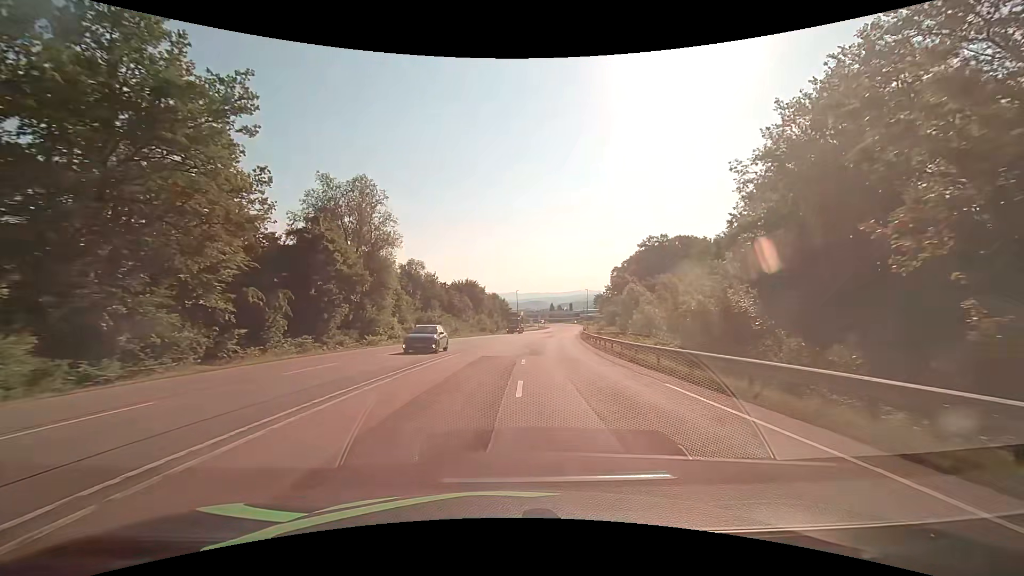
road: secondary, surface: asphalt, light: Day
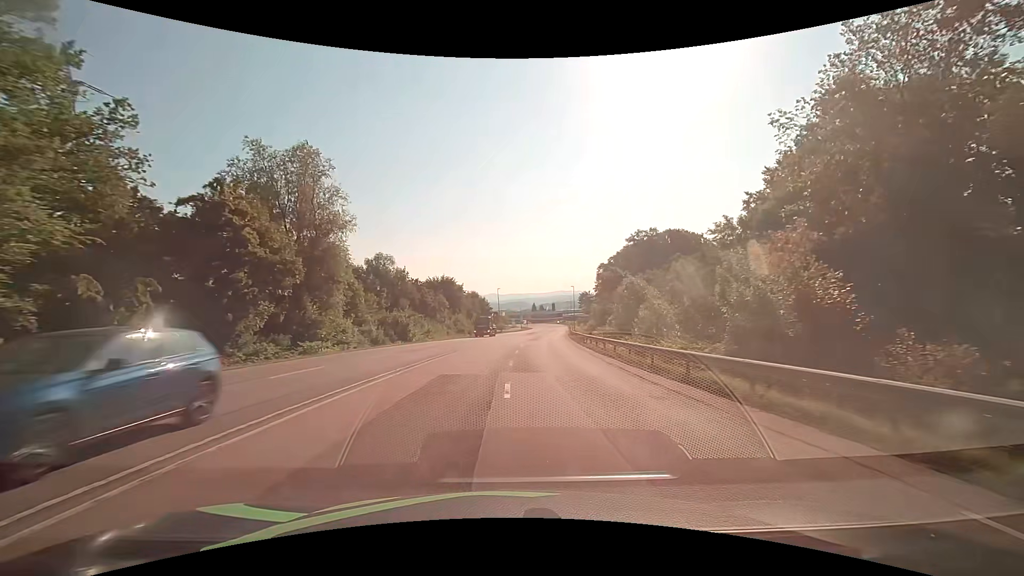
(+0.2, +9.1) m; +2°
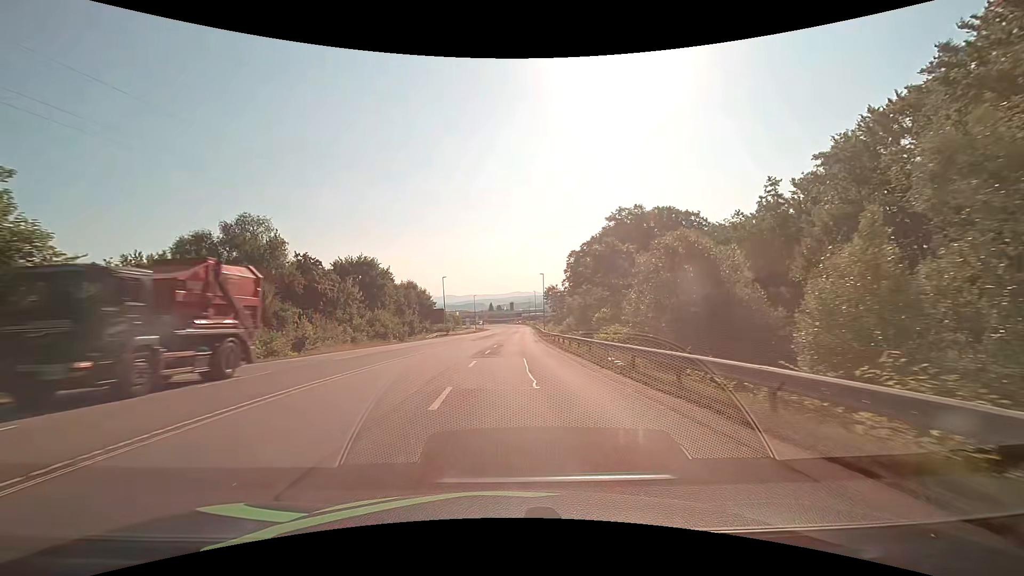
(+1.3, +27.6) m; +5°
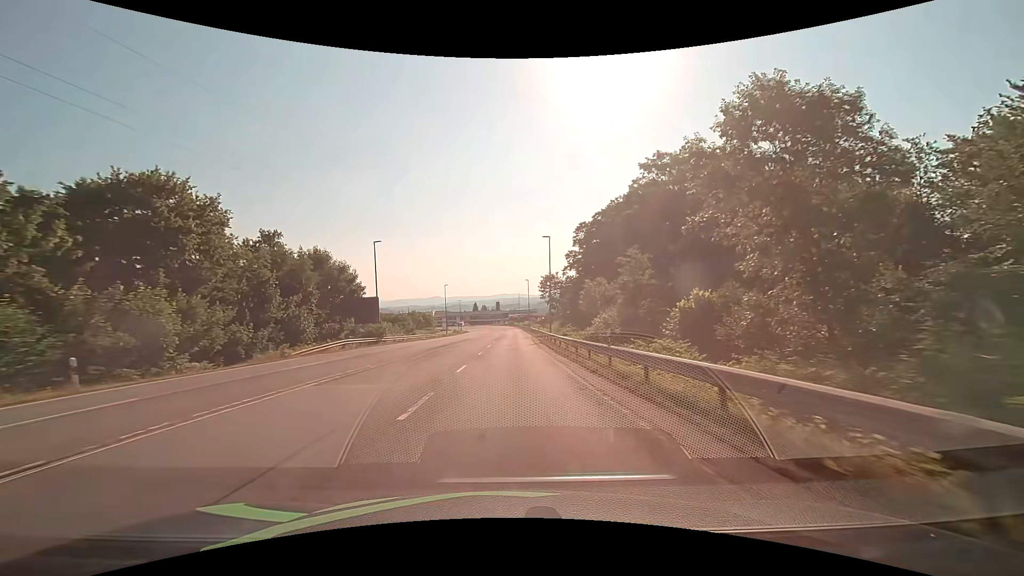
(+0.7, +36.5) m; +1°
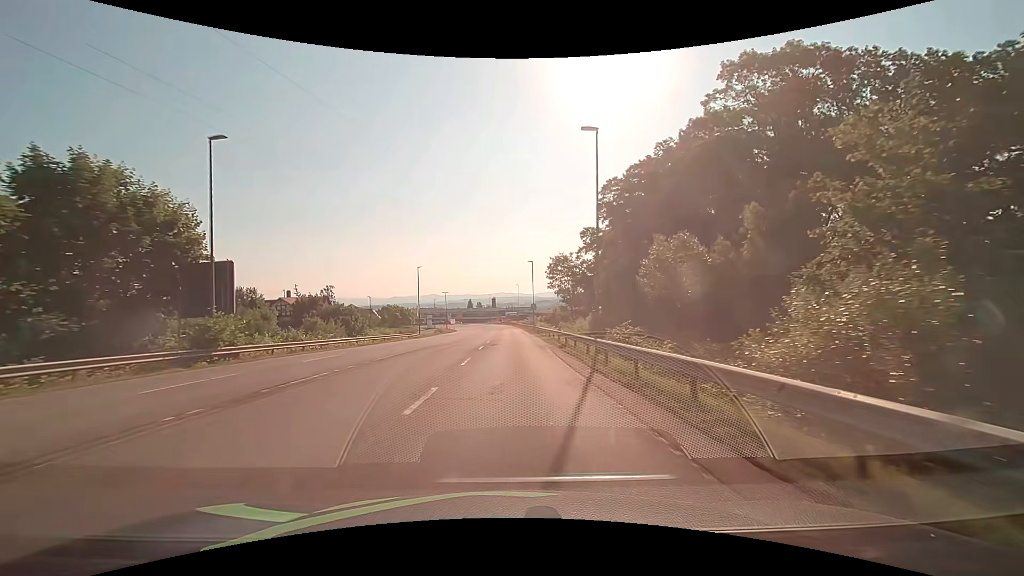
(+0.2, +26.9) m; 0°
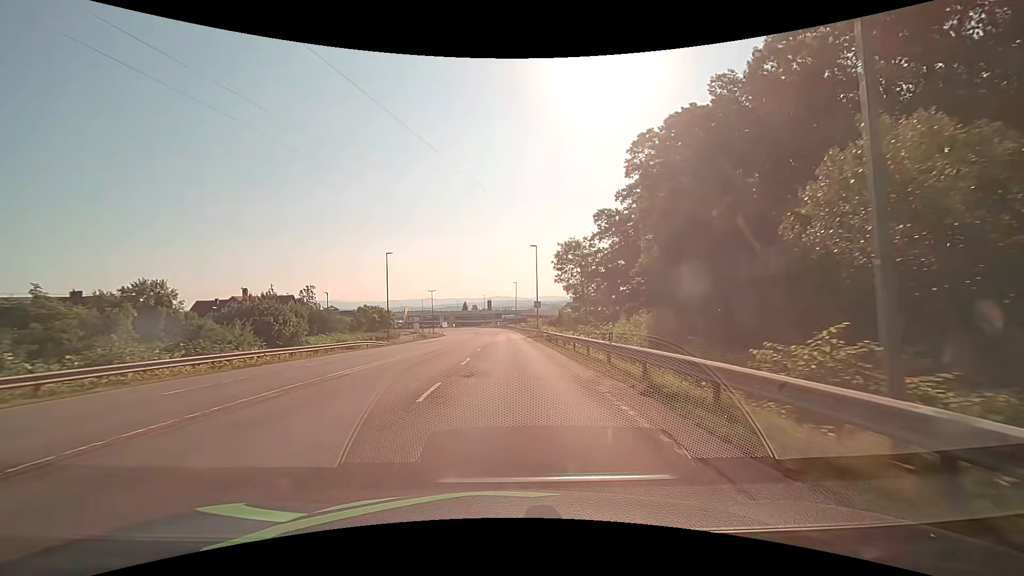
(+0.1, +16.8) m; 0°
(0, +10) (0, +20) (0, +30) (0, +40) (0, +50) (0, +60) (0, +70) (0, +80) (-1, +90) (-1, +100) m
